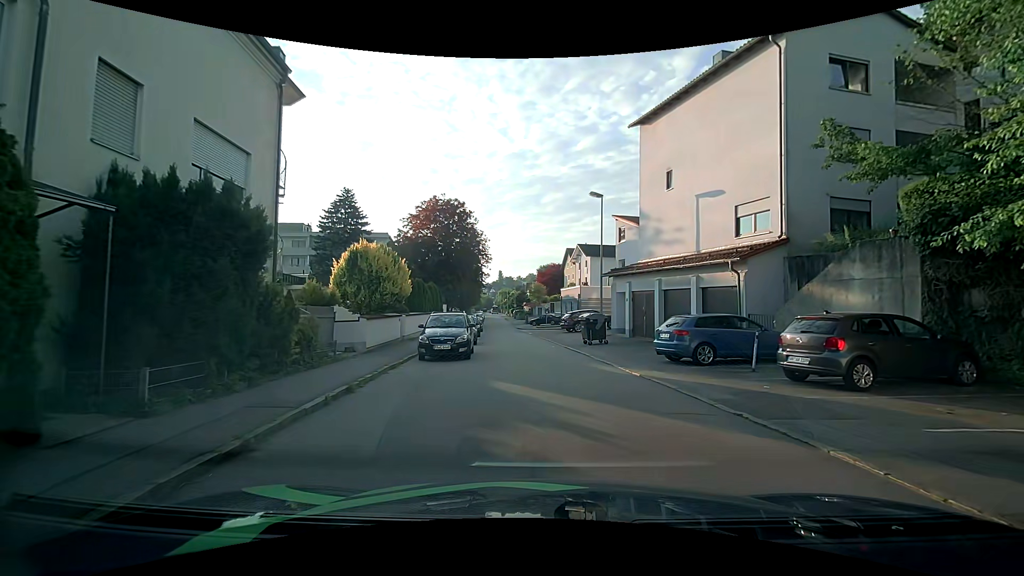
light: Day
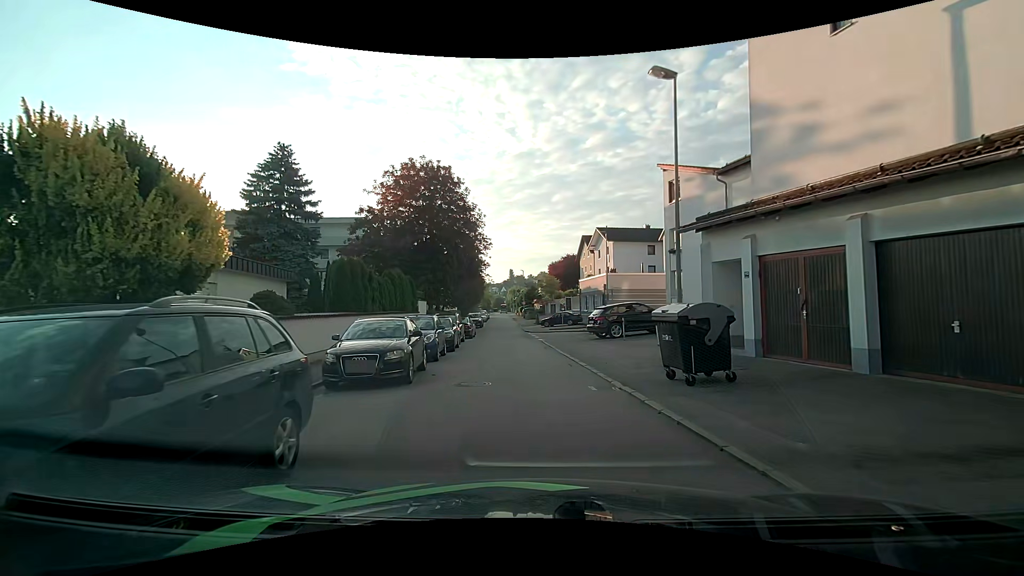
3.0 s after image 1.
(-0.4, +14.0) m; -2°
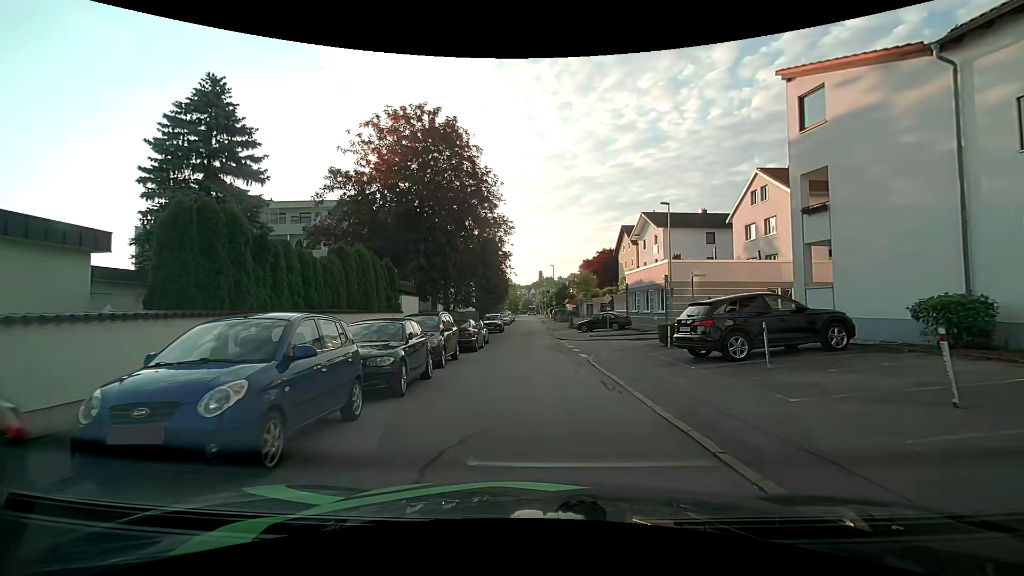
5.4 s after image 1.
(-0.5, +11.4) m; -3°
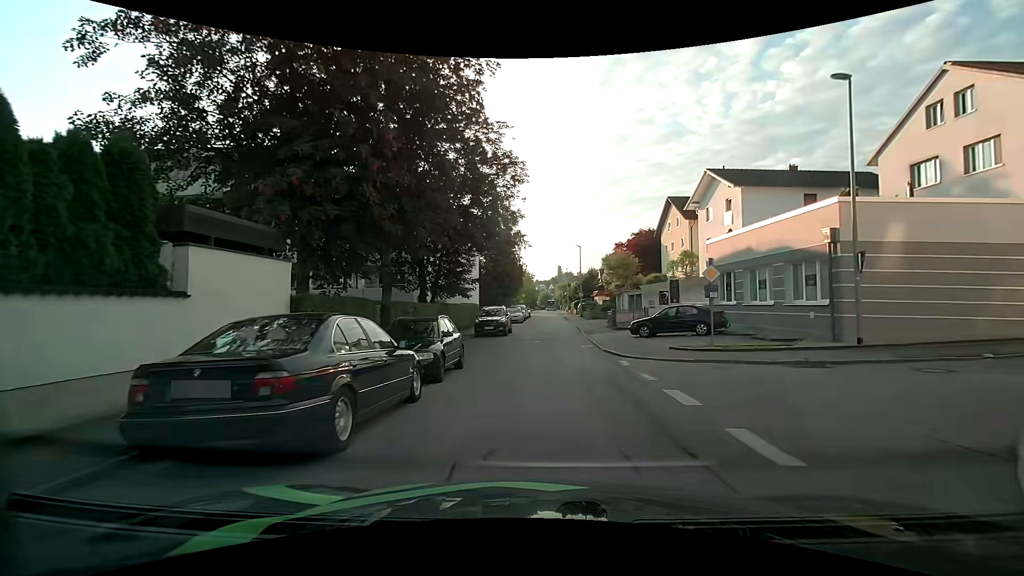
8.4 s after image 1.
(-0.7, +16.2) m; -2°
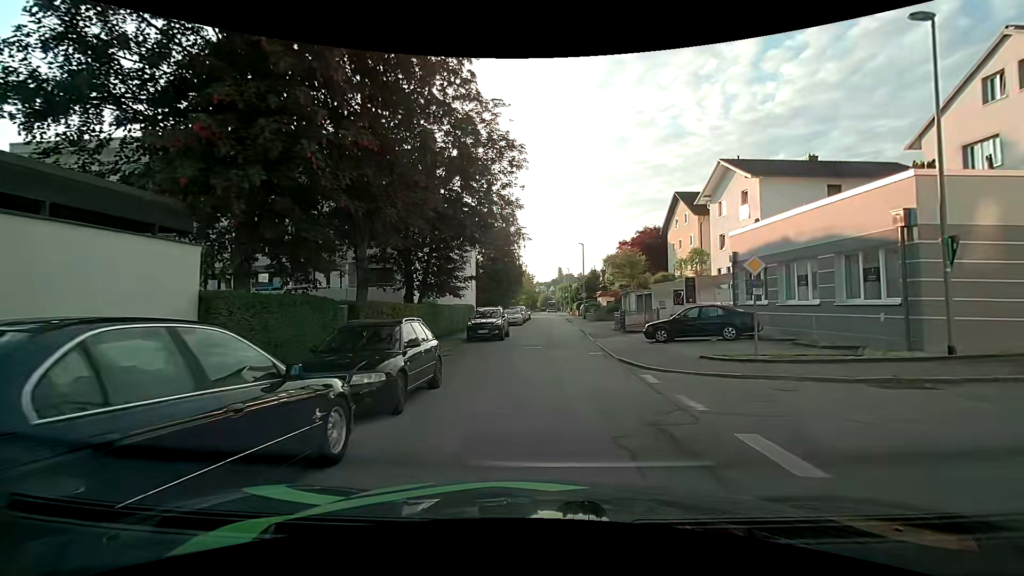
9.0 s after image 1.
(0.0, +3.1) m; 0°
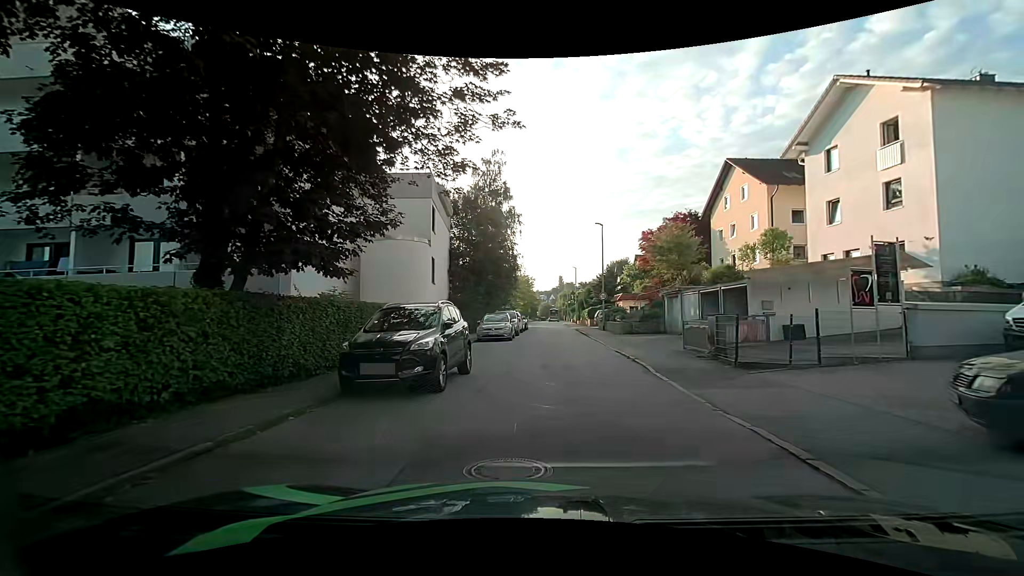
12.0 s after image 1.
(-0.1, +16.0) m; 0°
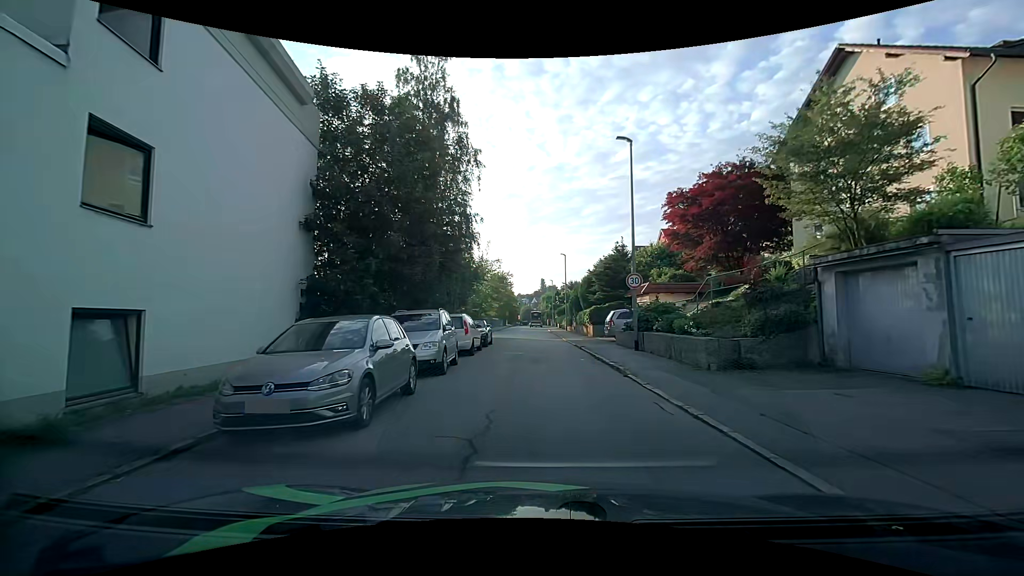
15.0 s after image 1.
(+0.5, +19.3) m; +2°
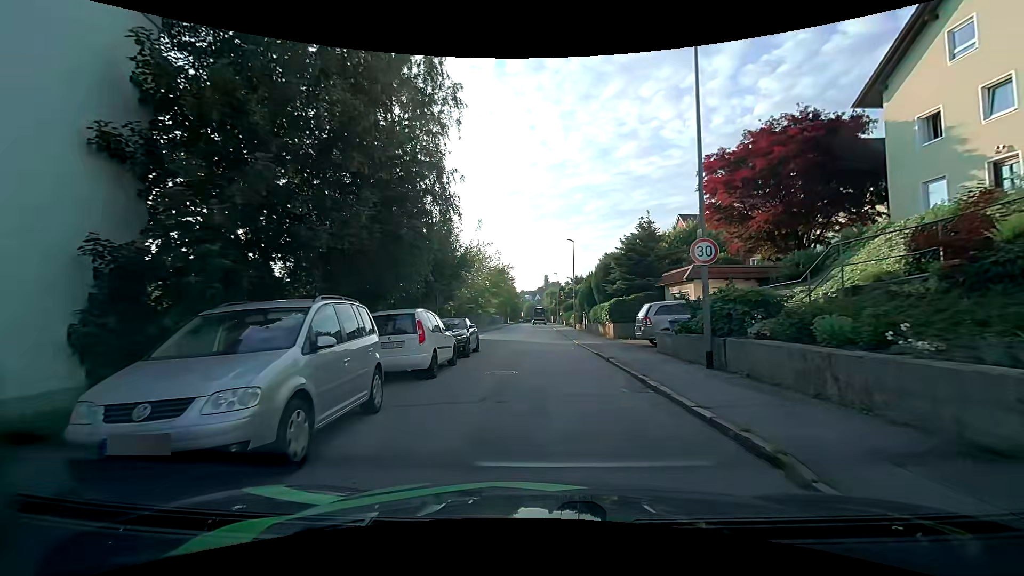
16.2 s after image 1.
(0.0, +7.6) m; 0°
(0, +10) (0, +20) (0, +30) (-1, +40) (-7, +47) (-17, +47) (-27, +46) (-37, +45) (-47, +44) (-57, +42) m
